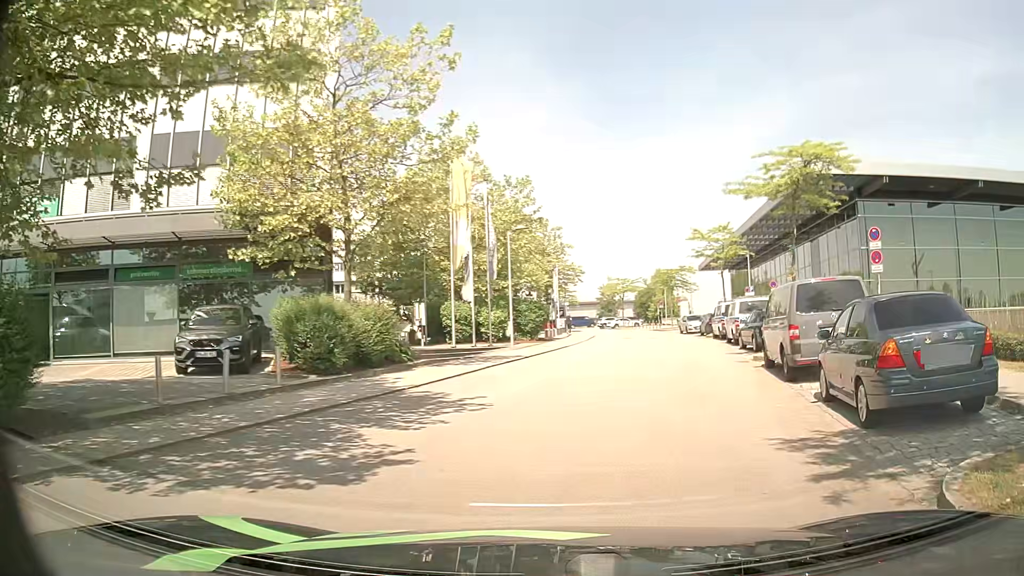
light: Day
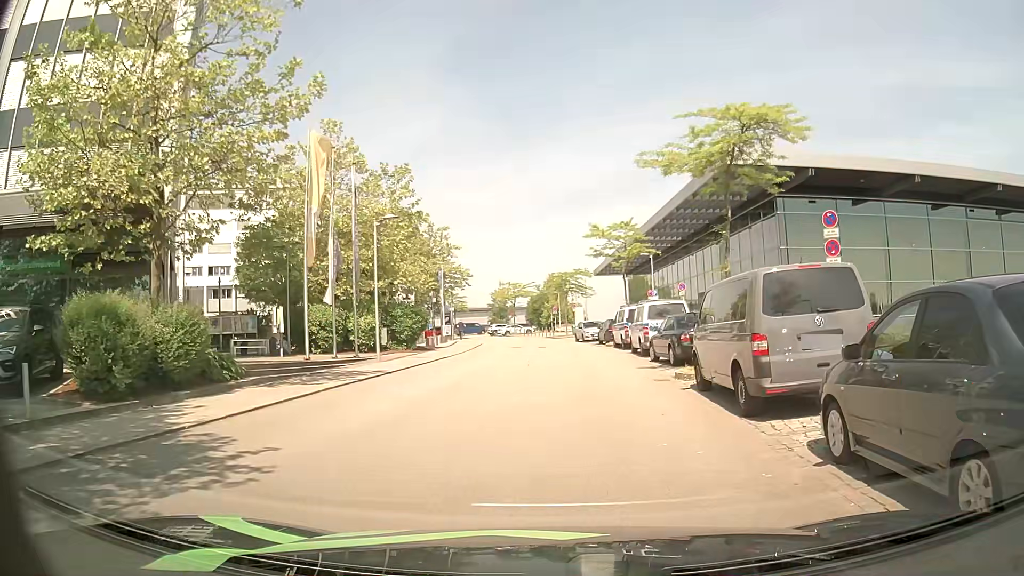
(+0.3, +4.5) m; +8°
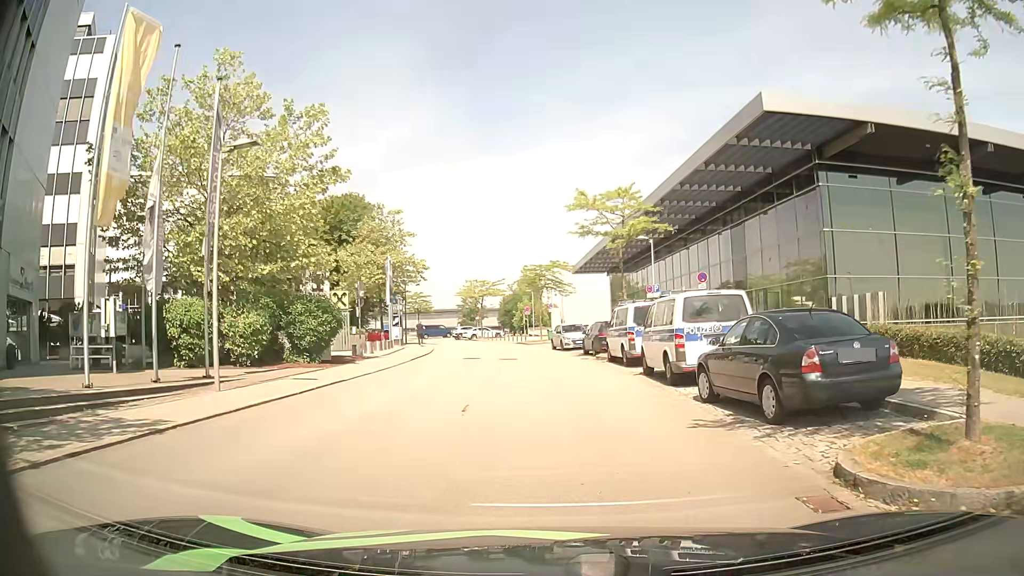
(+0.1, +10.5) m; 0°
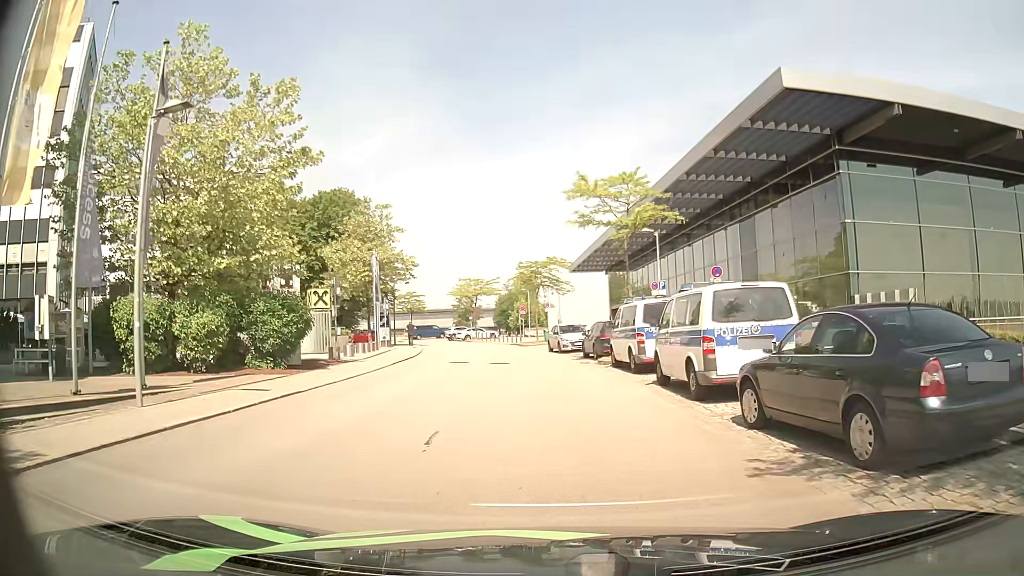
(+0.1, +2.9) m; +2°
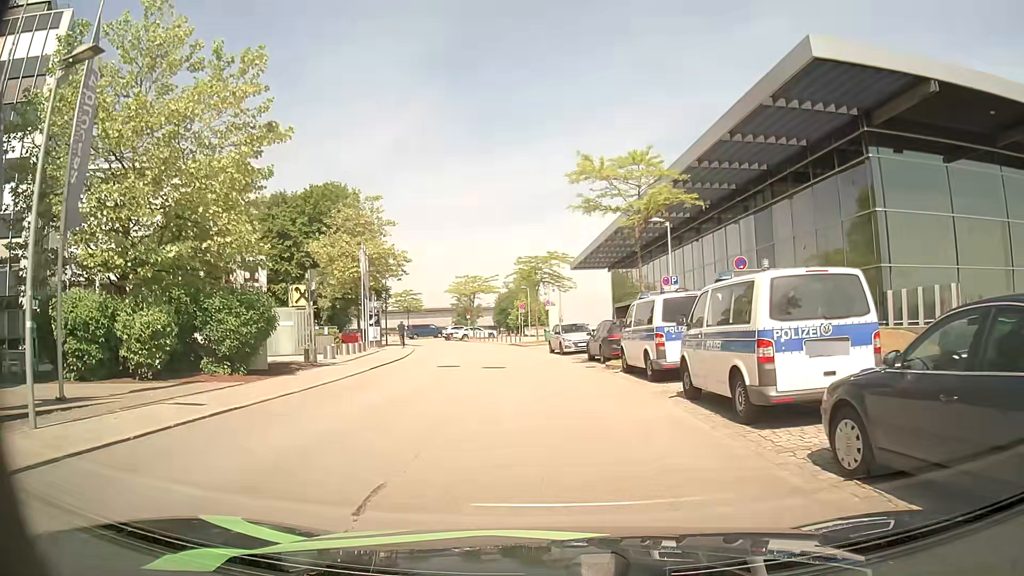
(0.0, +2.9) m; +1°
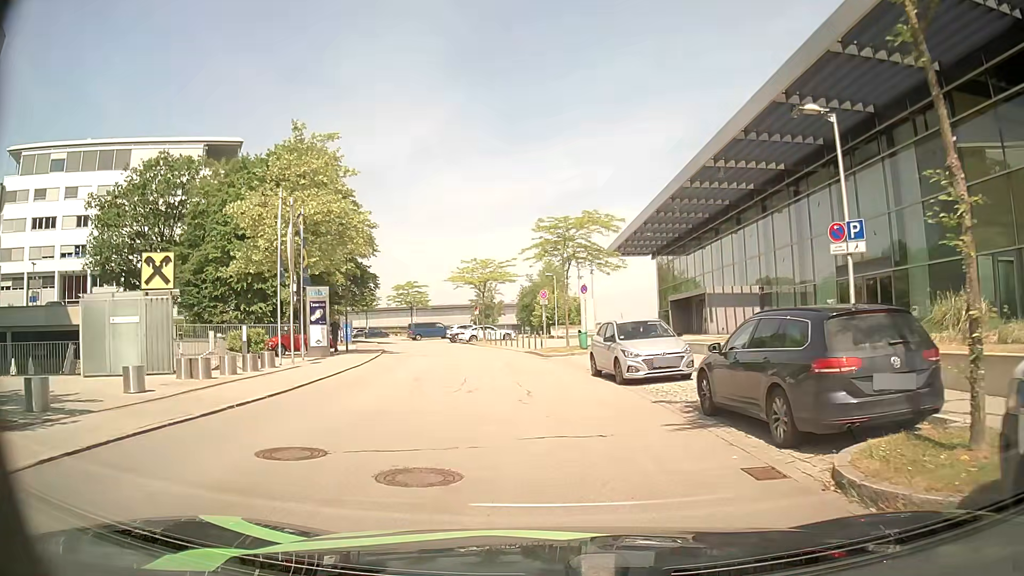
(-0.5, +15.8) m; -3°
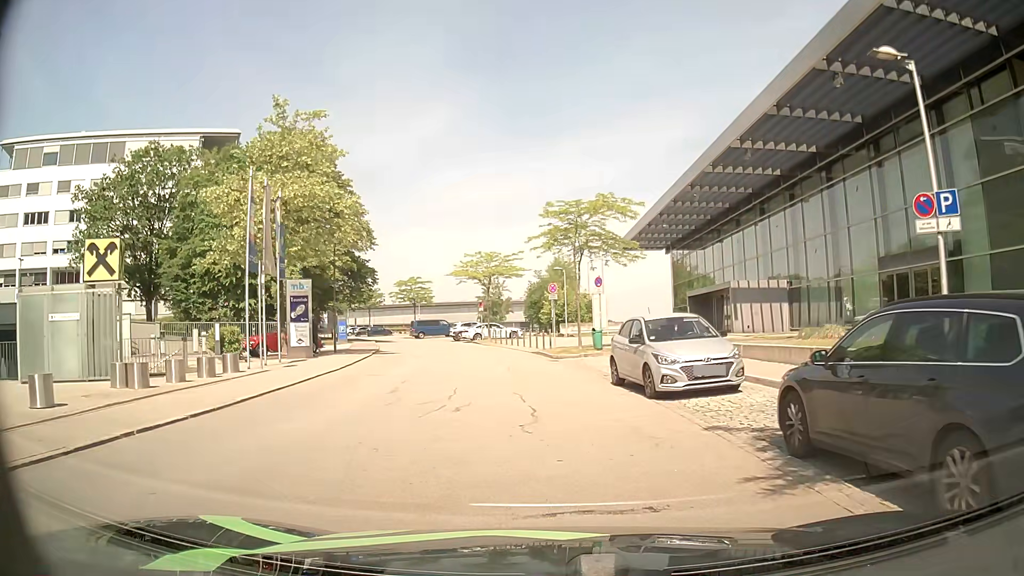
(0.0, +3.3) m; -1°
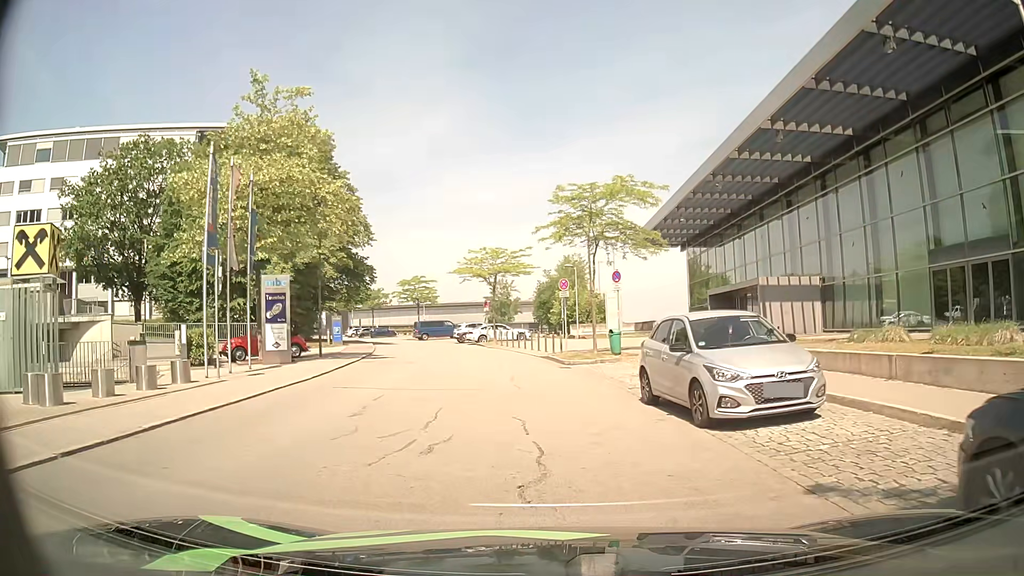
(0.0, +3.3) m; -1°
